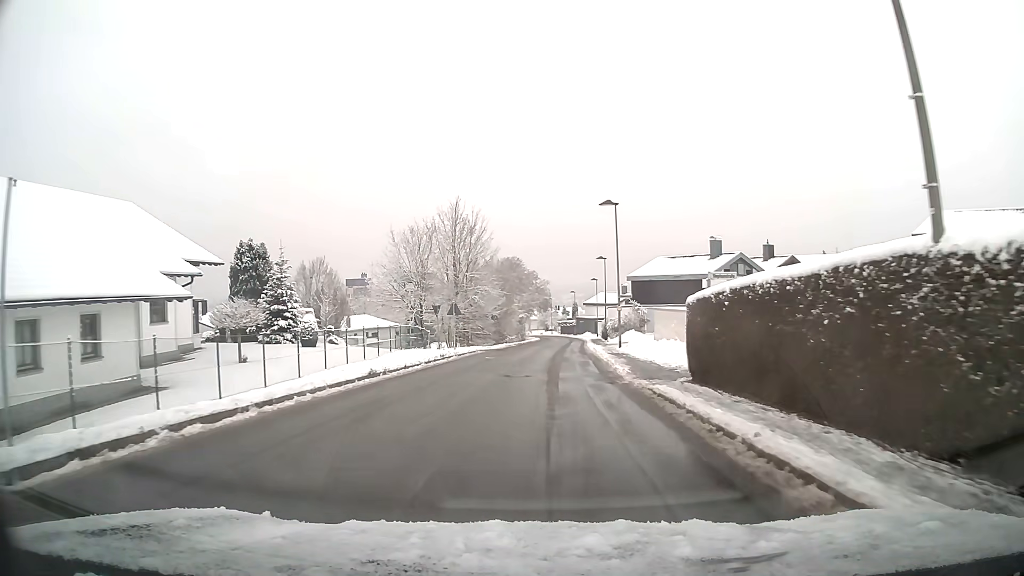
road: unclassified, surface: asphalt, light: Day
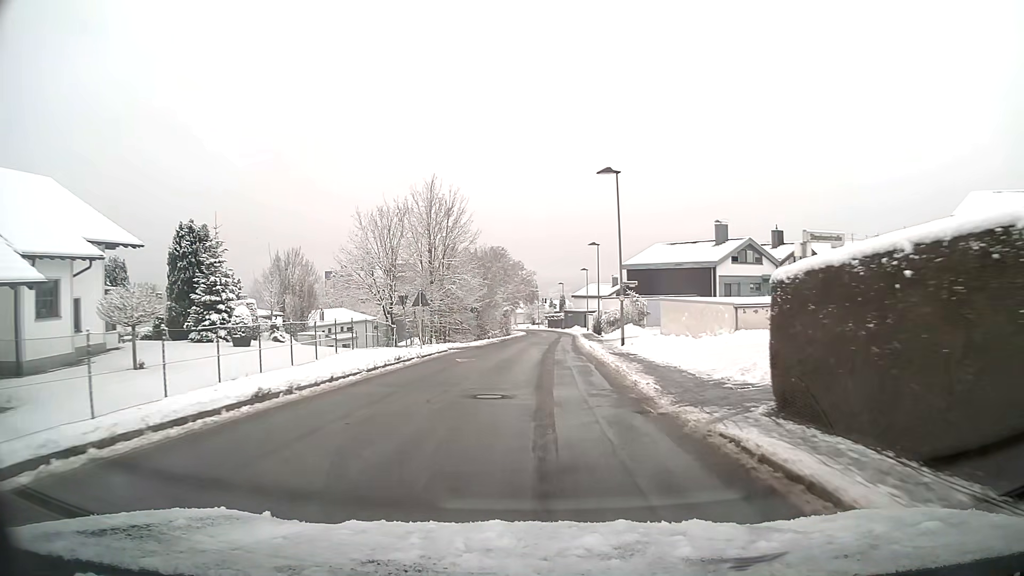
(0.0, +6.6) m; +1°
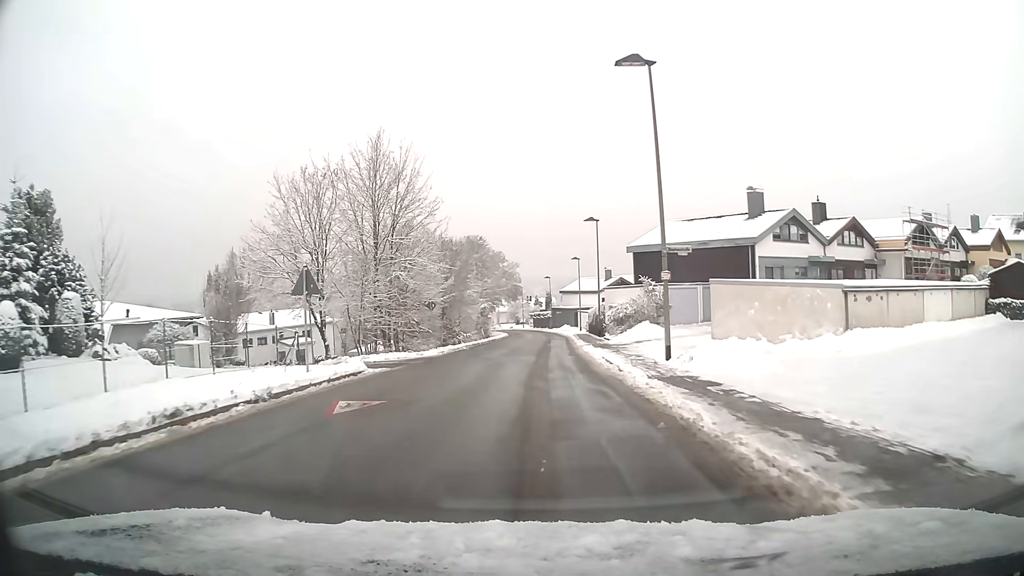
(+0.2, +13.4) m; +1°
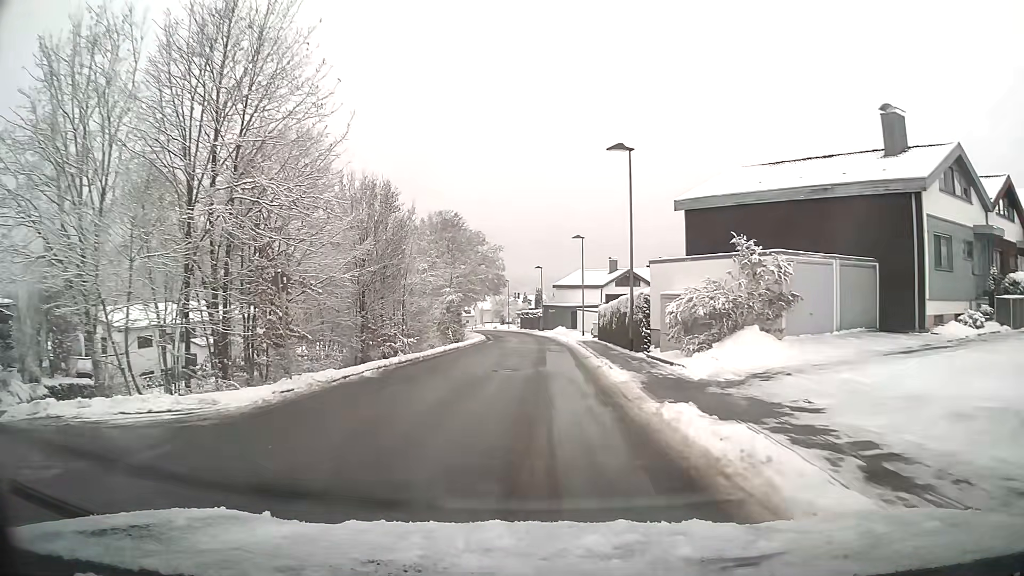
(+0.2, +19.9) m; +1°
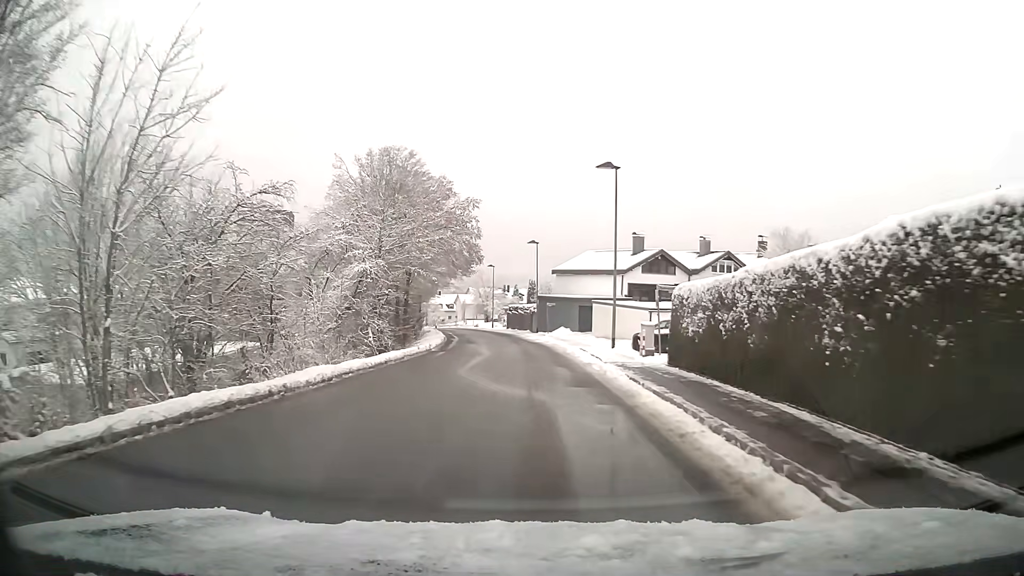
(+0.1, +25.6) m; 0°
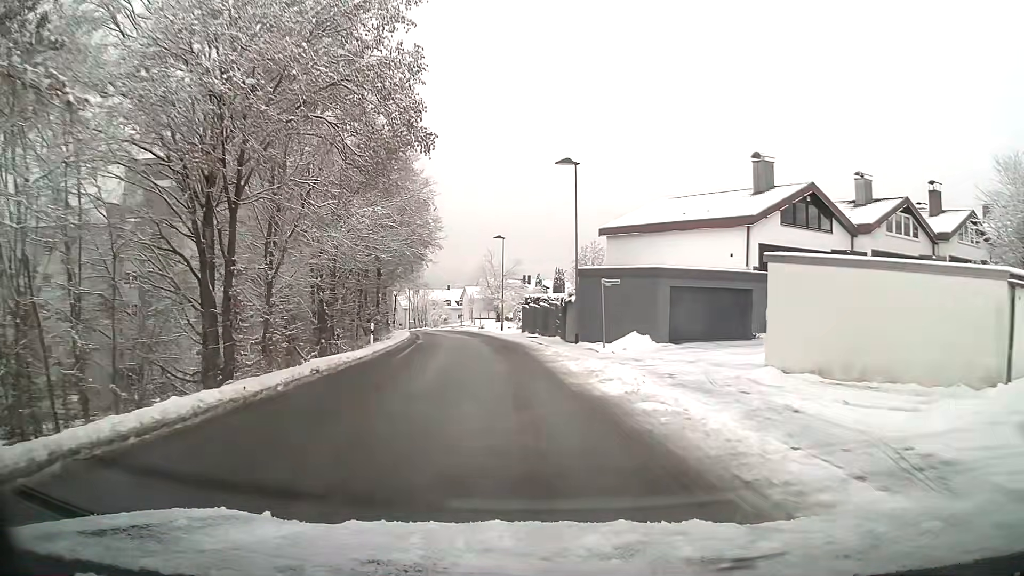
(-0.5, +30.1) m; -2°
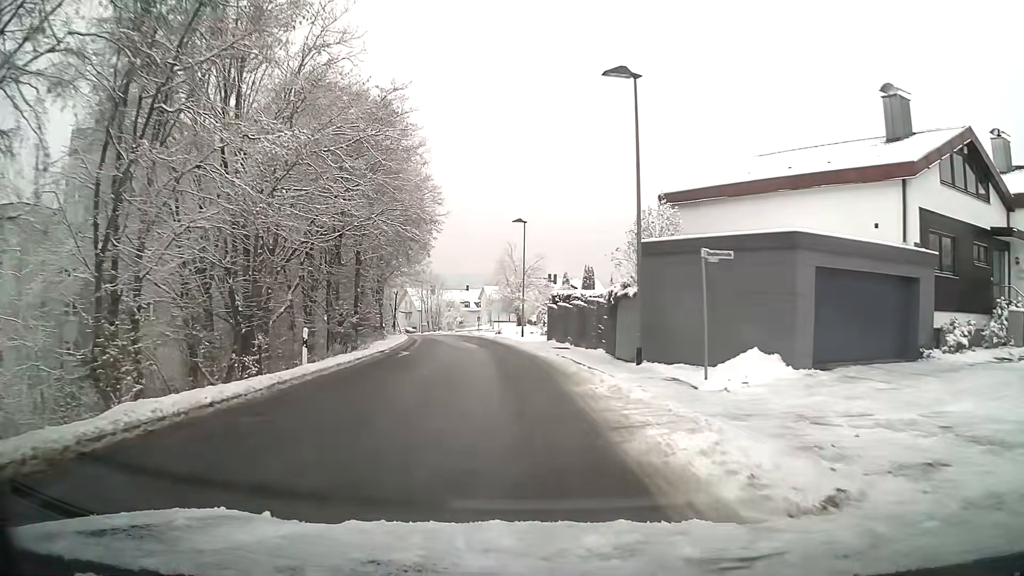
(-0.2, +11.6) m; -2°
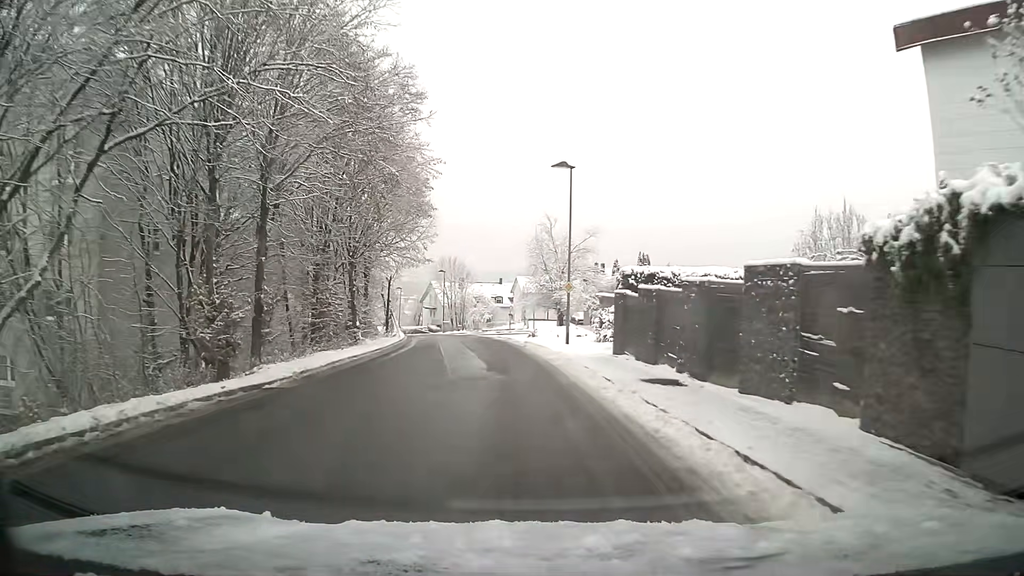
(-0.5, +16.9) m; -3°
(0, +10) (-1, +20) (-2, +30) (-3, +40) (-4, +50) (-2, +59) (+5, +66) (+14, +70) (+23, +74) (+33, +78) m
